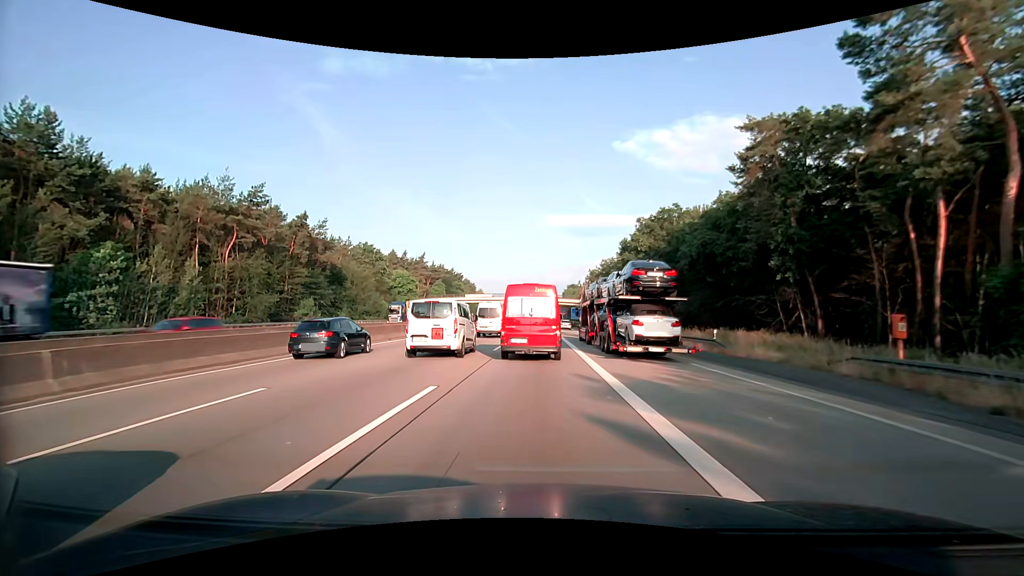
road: motorway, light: Day
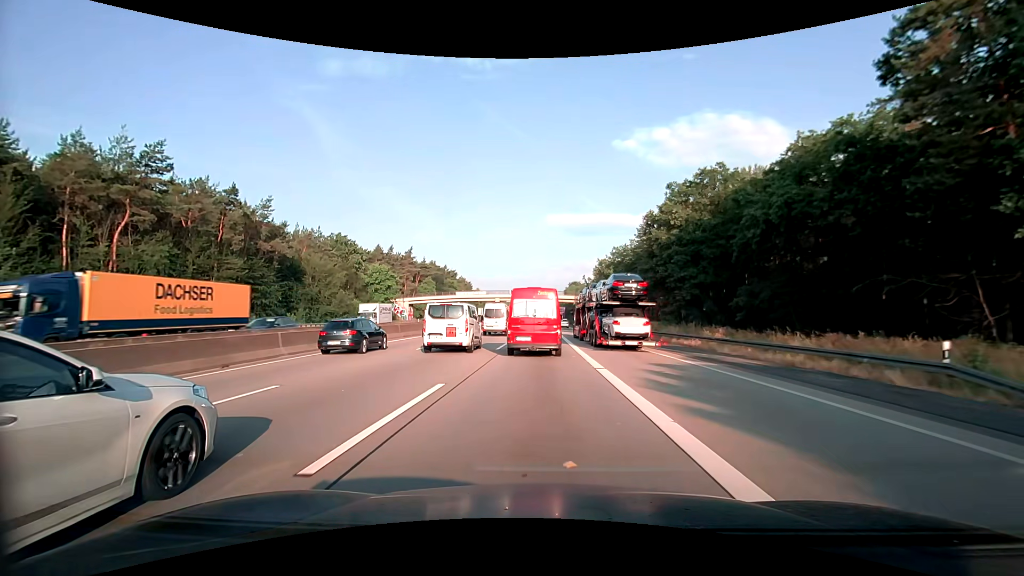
(+0.2, +17.5) m; 0°
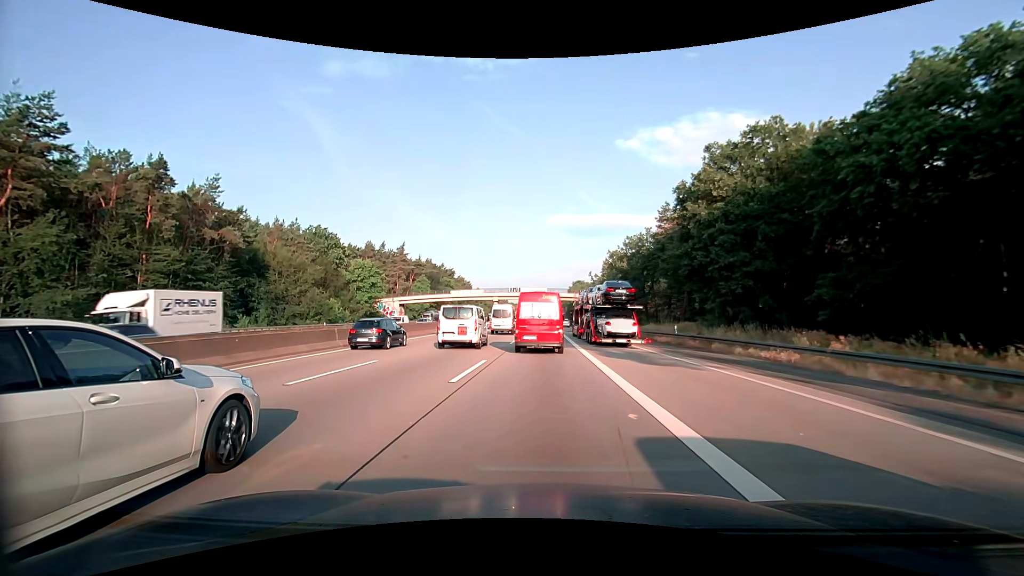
(0.0, +11.9) m; 0°
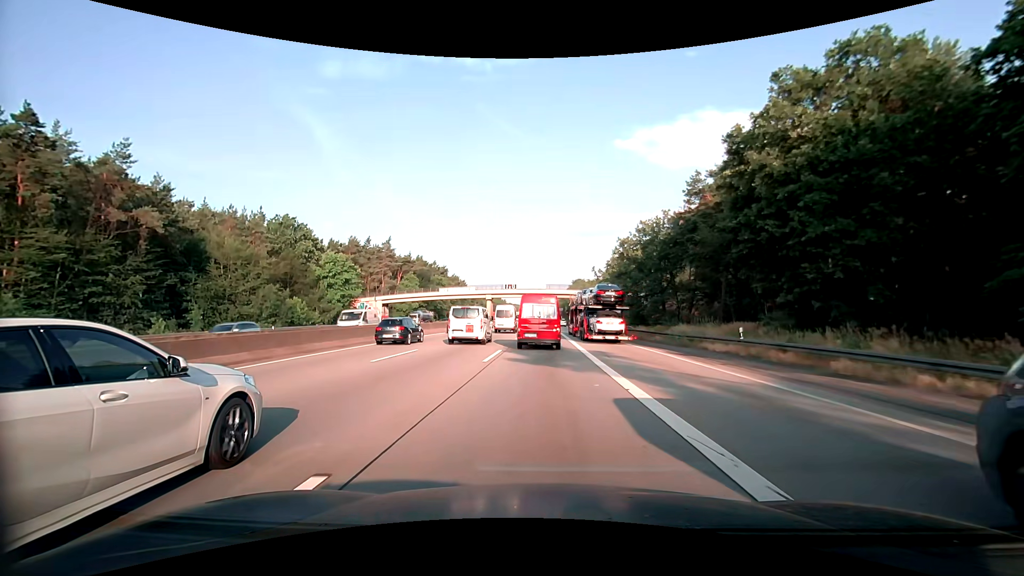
(-0.1, +12.6) m; 0°
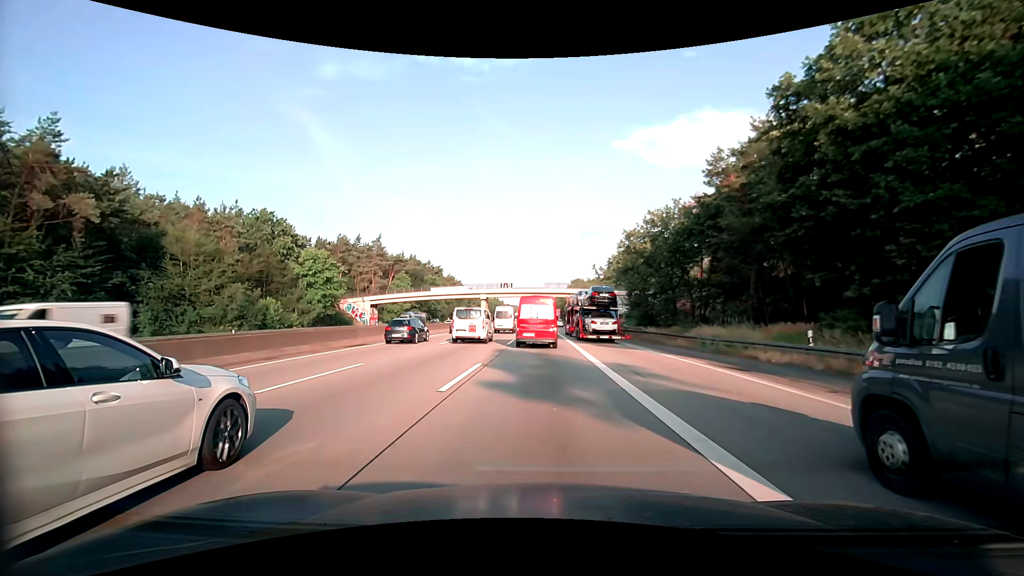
(0.0, +6.7) m; 0°
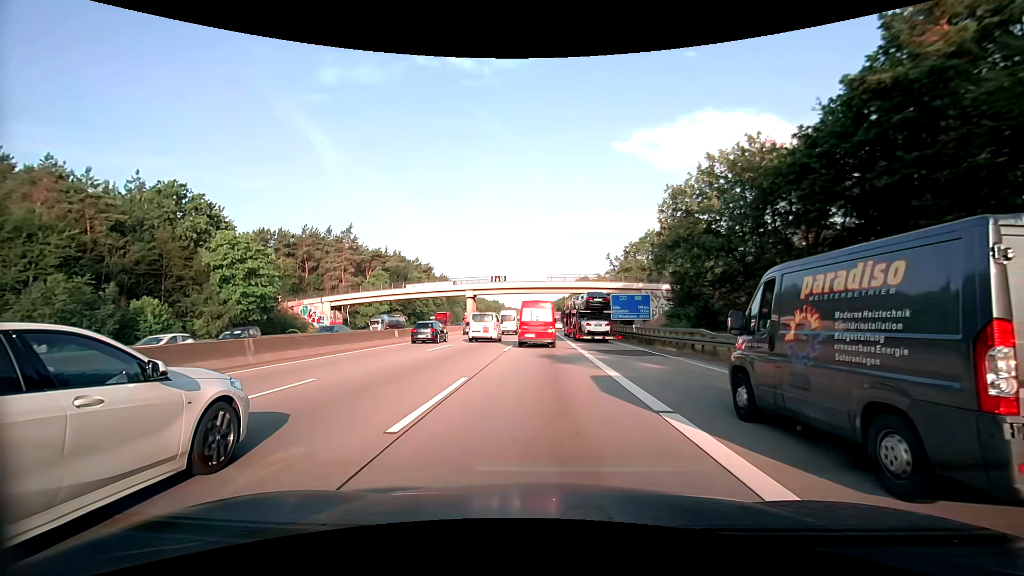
(+0.1, +21.8) m; 0°
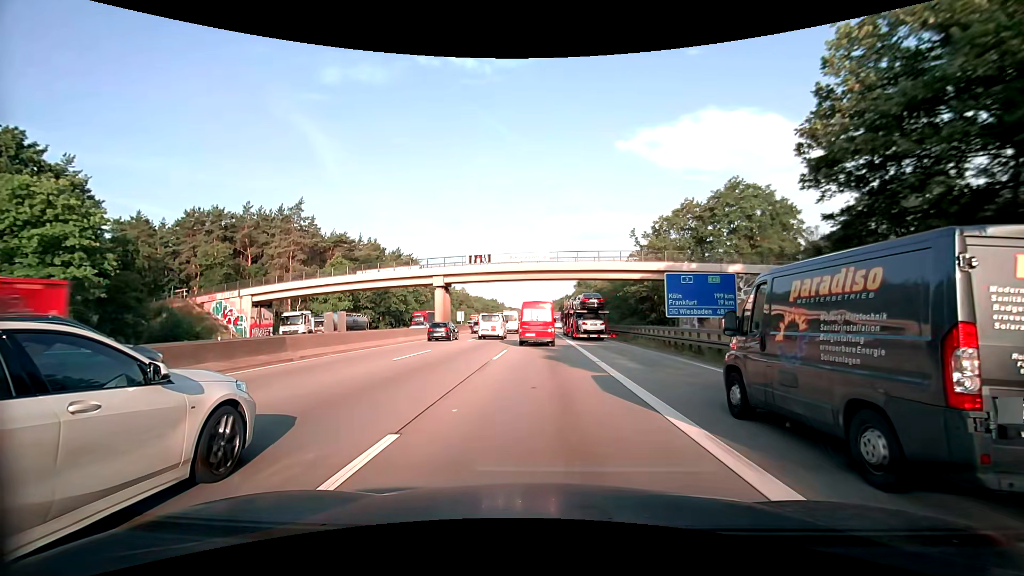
(+0.1, +24.4) m; 0°
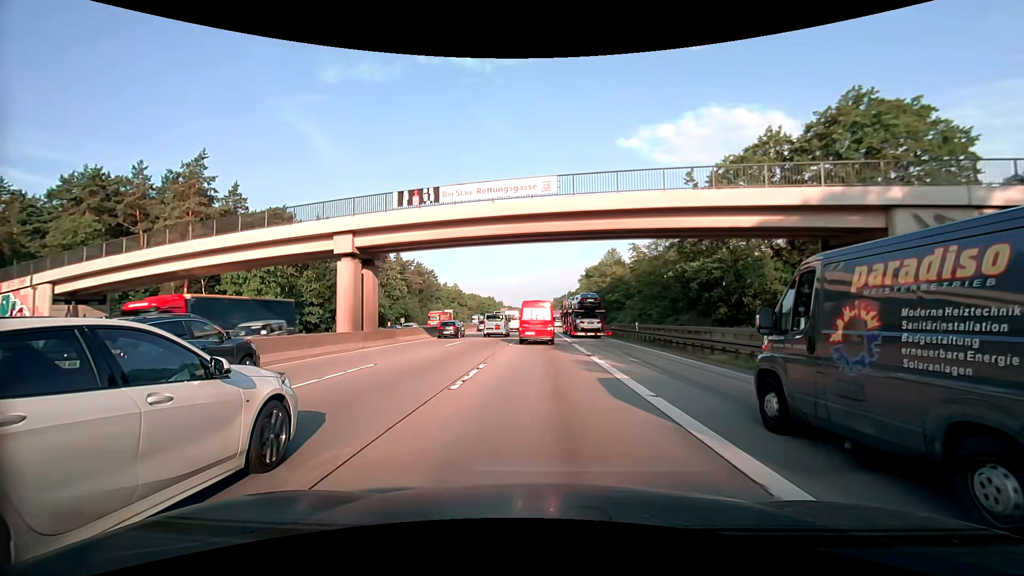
(+0.1, +26.3) m; 0°
(0, +10) (0, +20) (0, +30) (0, +40) (0, +50) (0, +60) (0, +70) (0, +80) (0, +90) (0, +100) m
